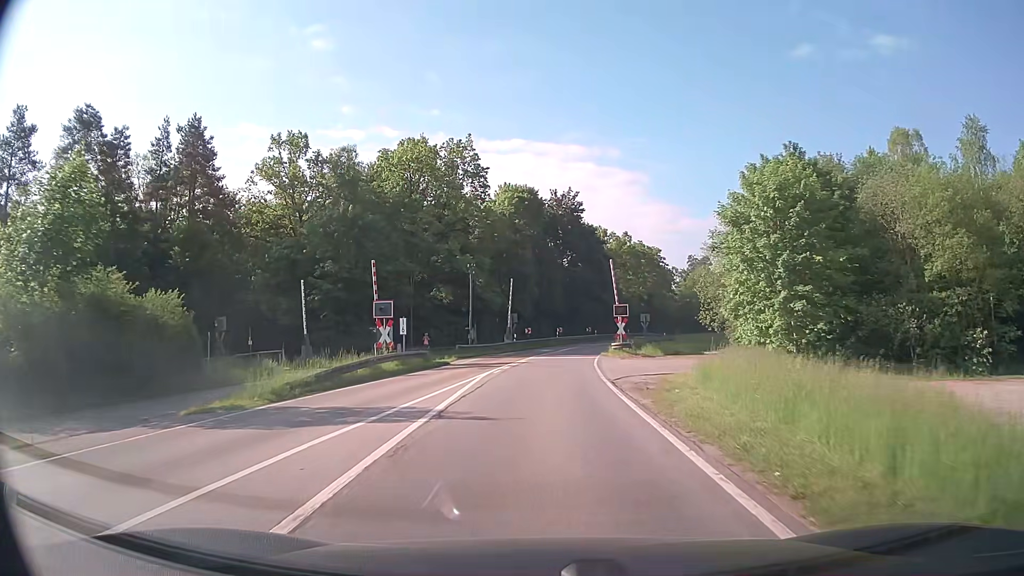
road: secondary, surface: asphalt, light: Day
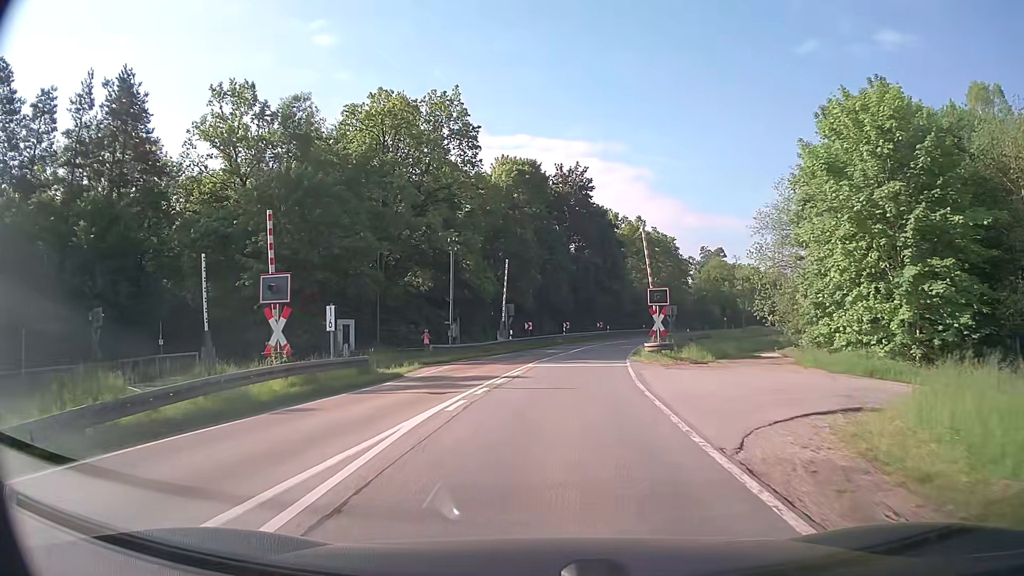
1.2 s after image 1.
(0.0, +12.4) m; 0°
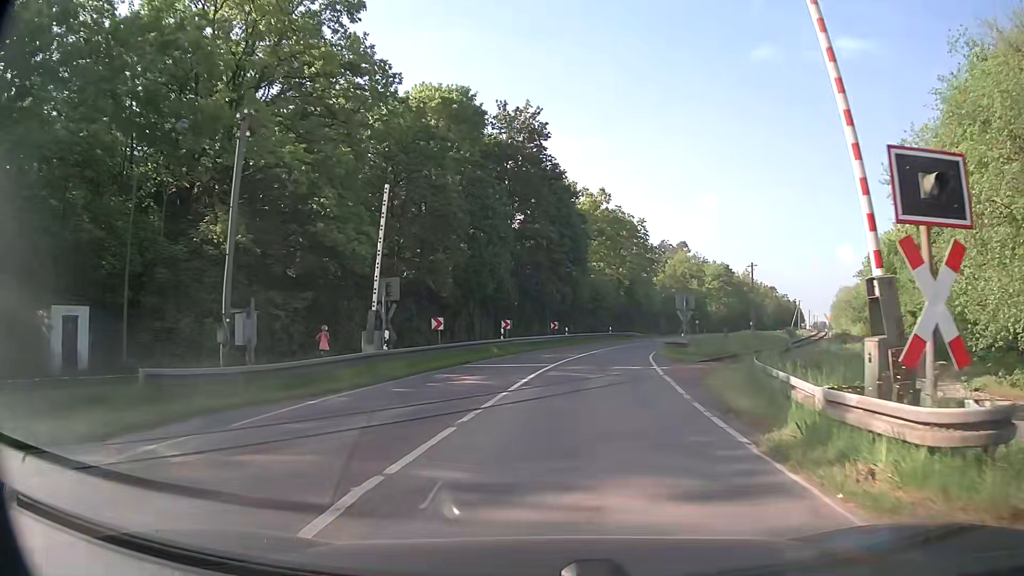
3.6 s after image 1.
(+0.6, +23.4) m; +5°
(0, +10) (+1, +20) (+2, +30) (+4, +40) (+6, +49) (+9, +59) (+12, +69) (+16, +78) (+20, +87) (+23, +96) m
